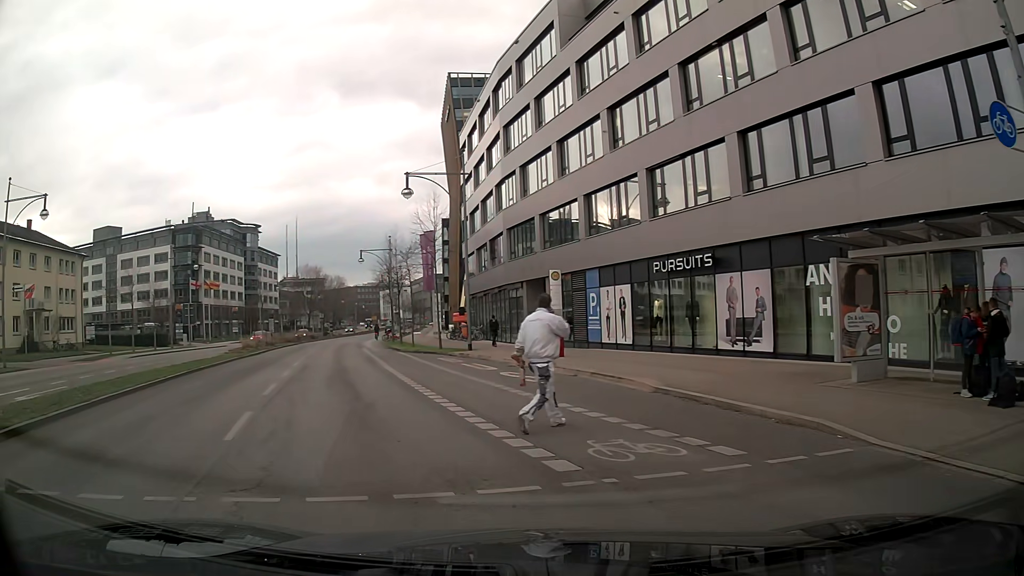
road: primary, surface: asphalt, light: Day
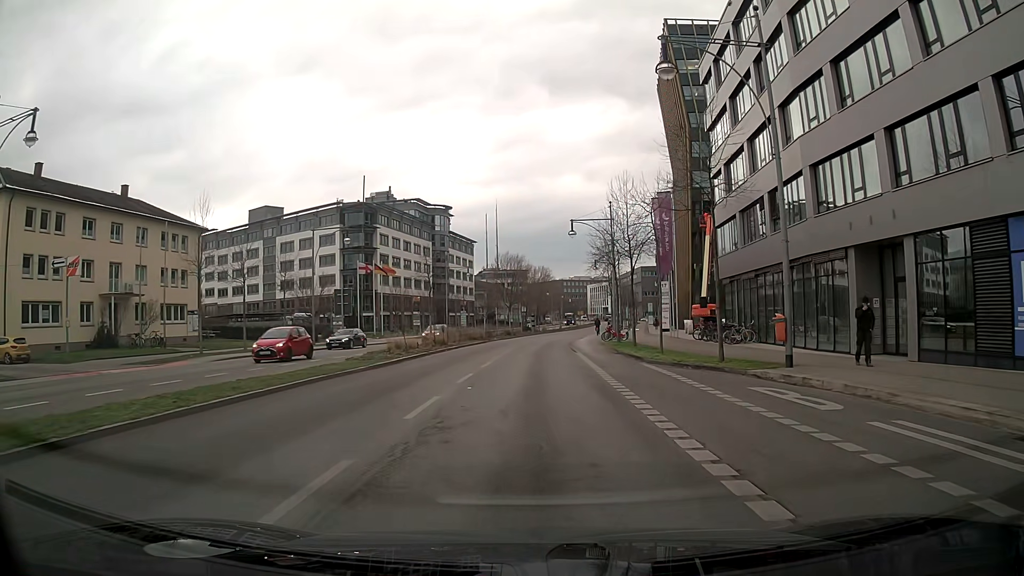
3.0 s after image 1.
(-4.3, +17.1) m; -17°
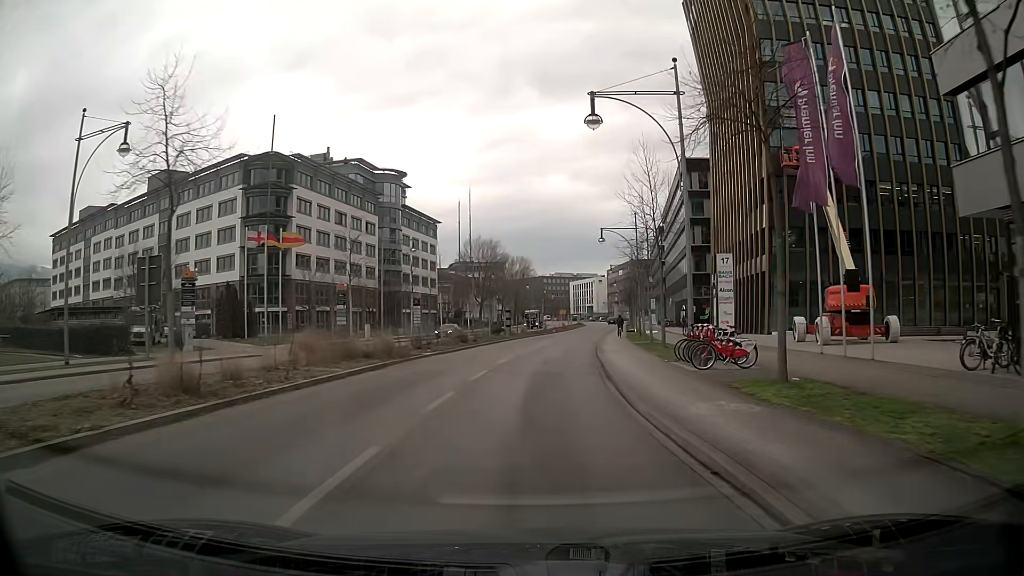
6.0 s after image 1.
(+0.6, +29.9) m; +3°
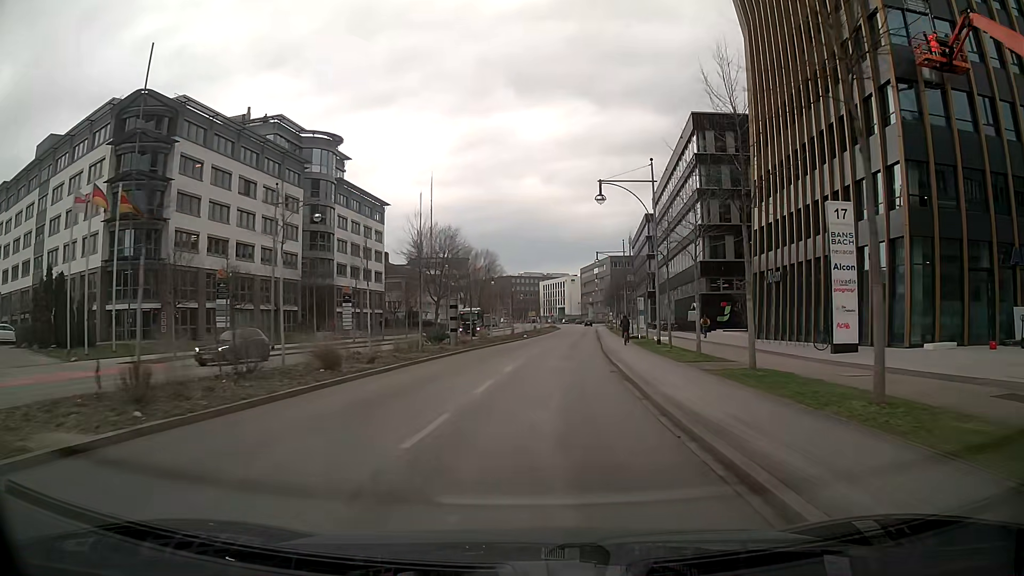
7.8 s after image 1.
(+0.7, +21.0) m; +3°
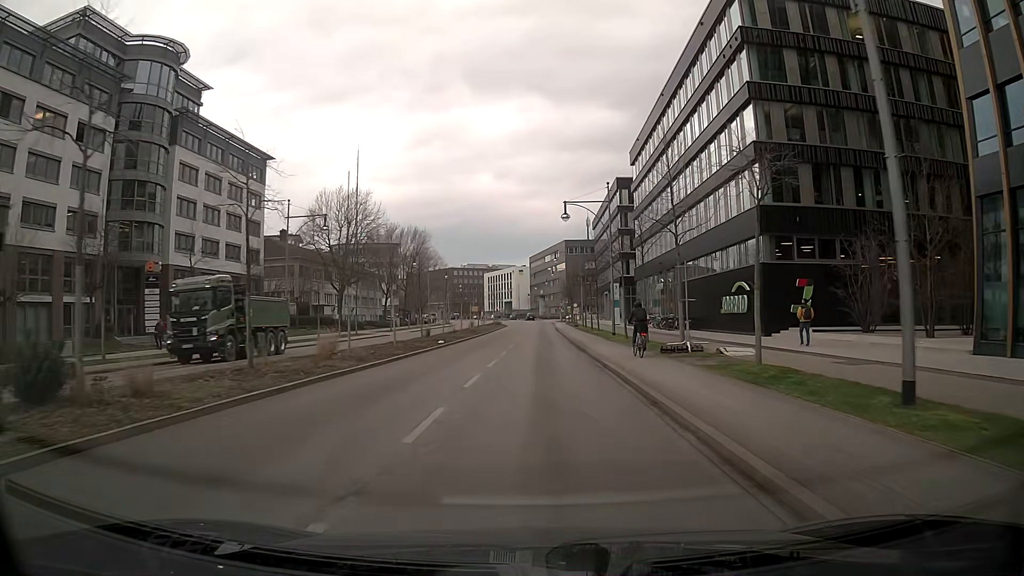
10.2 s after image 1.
(+1.2, +29.9) m; +5°
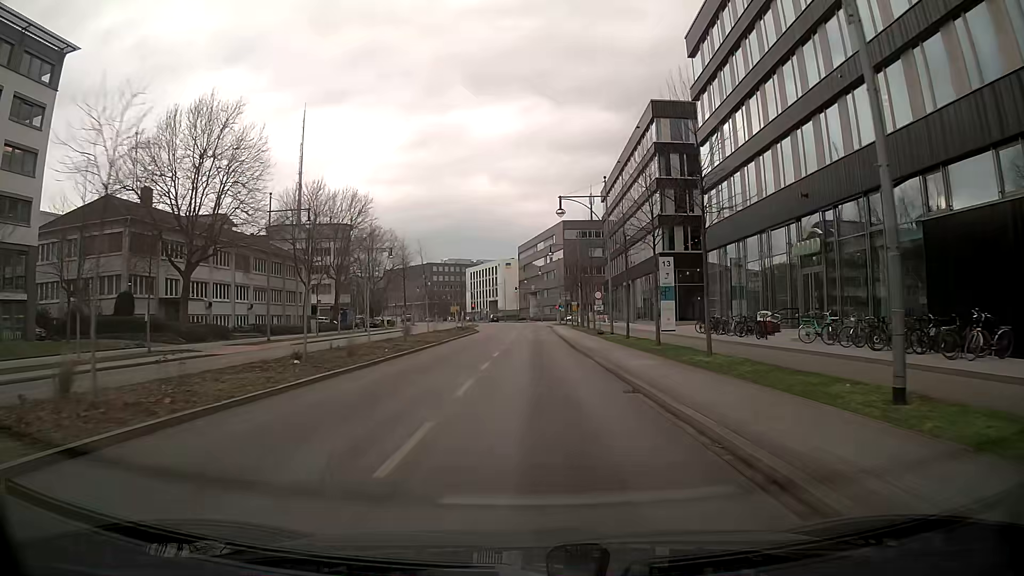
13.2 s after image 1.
(0.0, +37.5) m; +1°
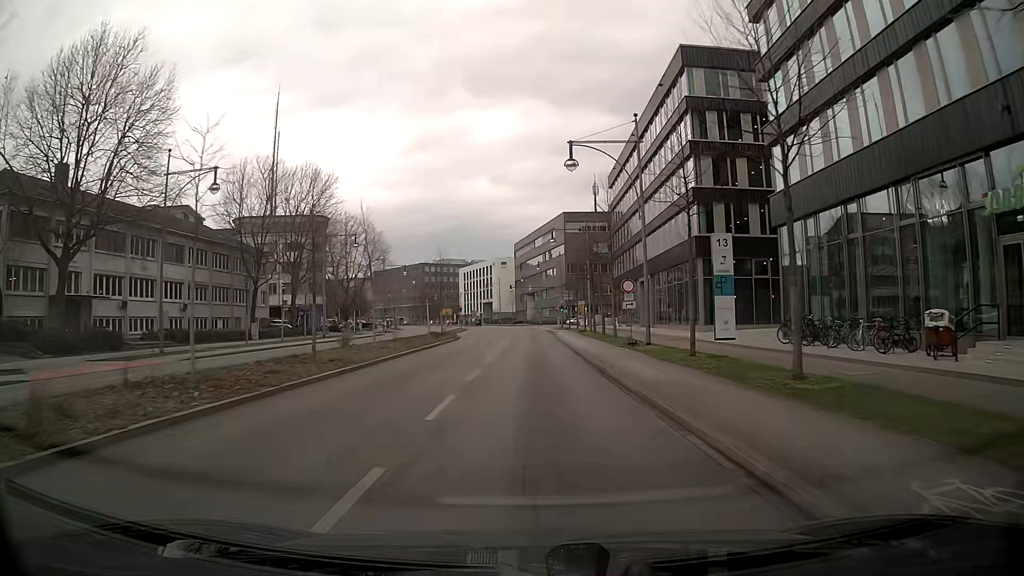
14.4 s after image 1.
(-0.1, +14.6) m; 0°
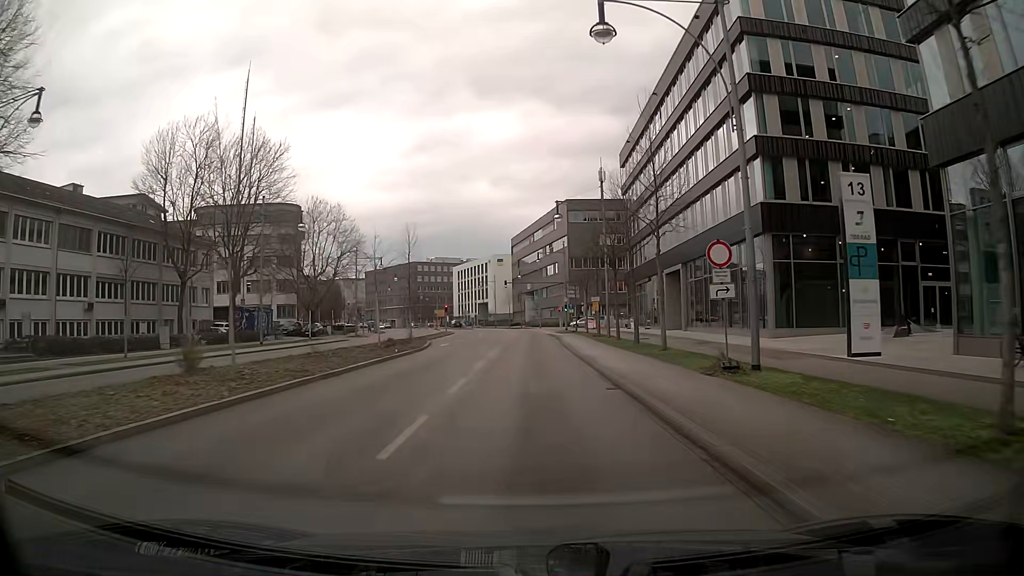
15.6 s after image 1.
(-0.1, +14.5) m; 0°
(0, +10) (0, +20) (0, +30) (0, +40) (0, +50) (0, +60) (-1, +70) (-1, +80) (-2, +90) (-3, +100) m
